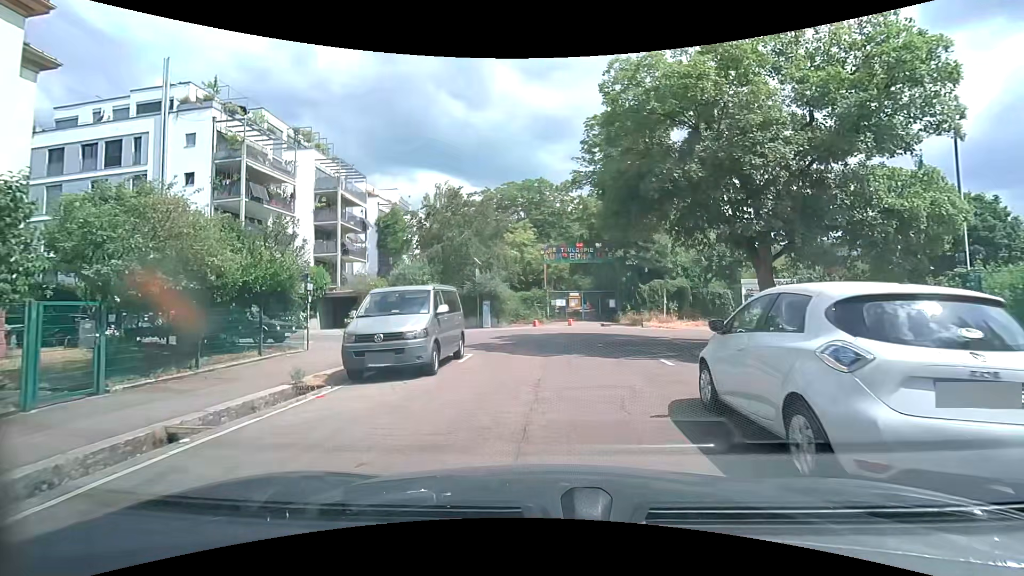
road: residential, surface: asphalt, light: Day
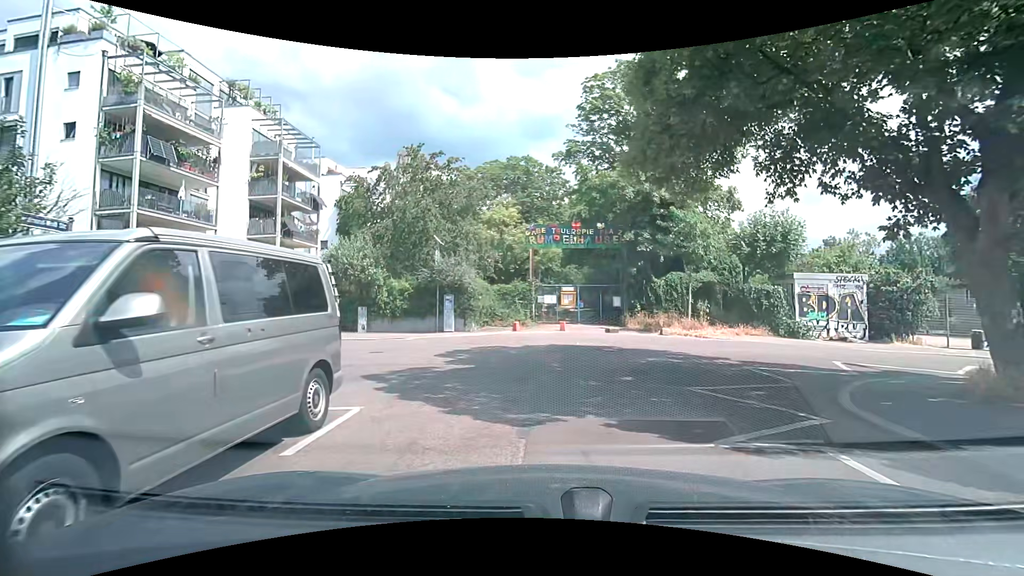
(0.0, +7.9) m; +1°
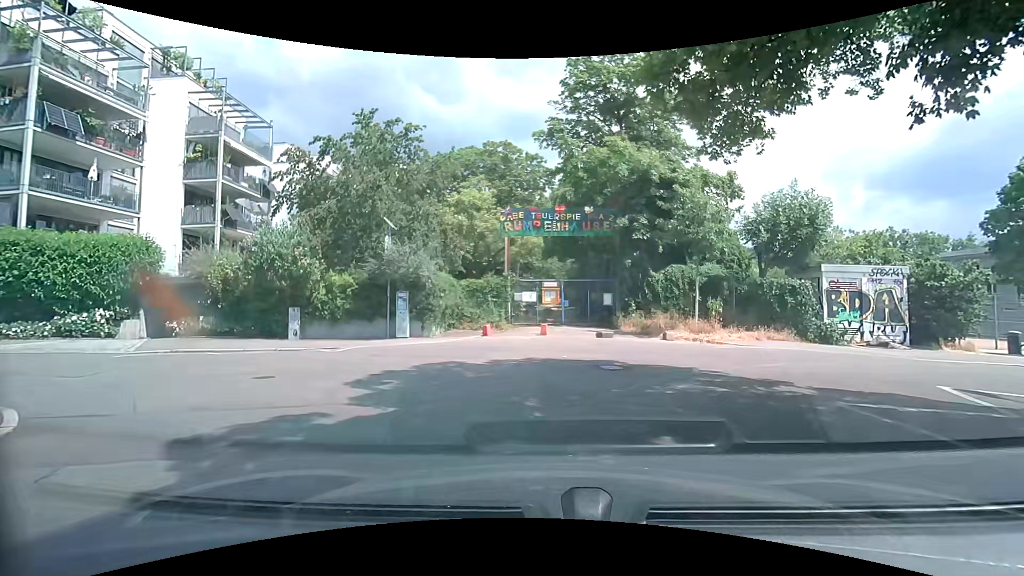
(+0.1, +4.1) m; +3°
